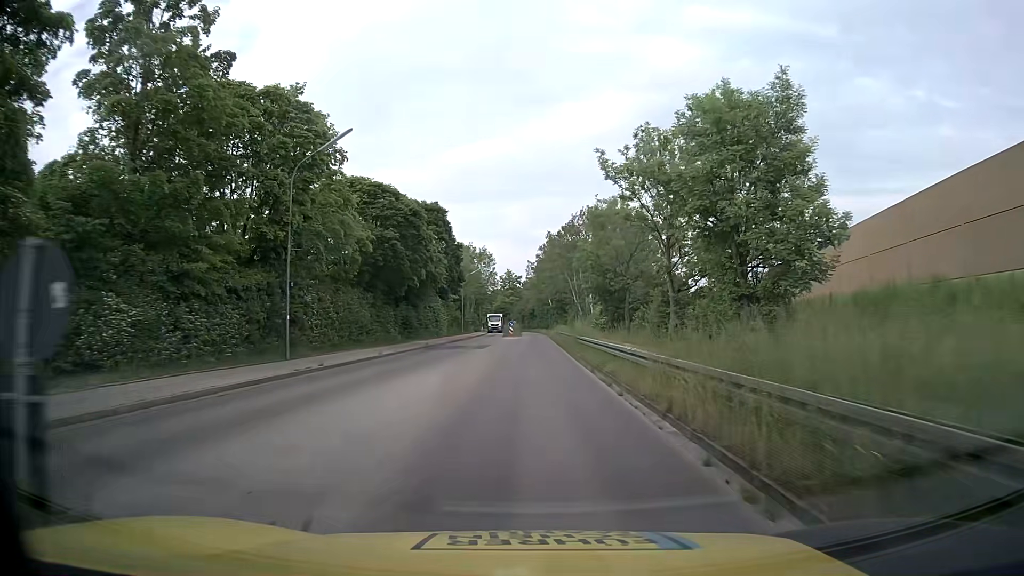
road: tertiary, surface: asphalt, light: Day
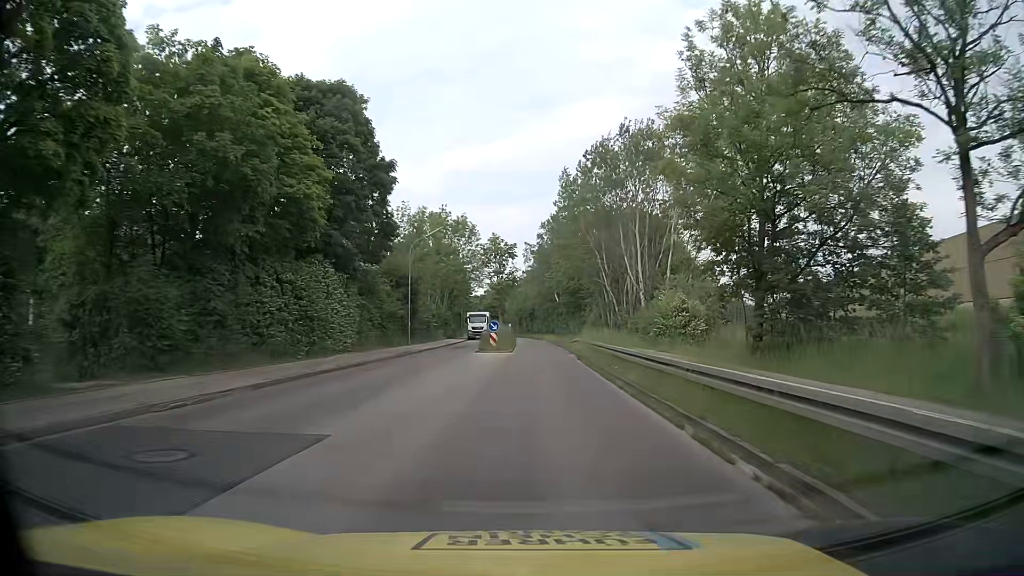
(-0.4, +37.3) m; -1°
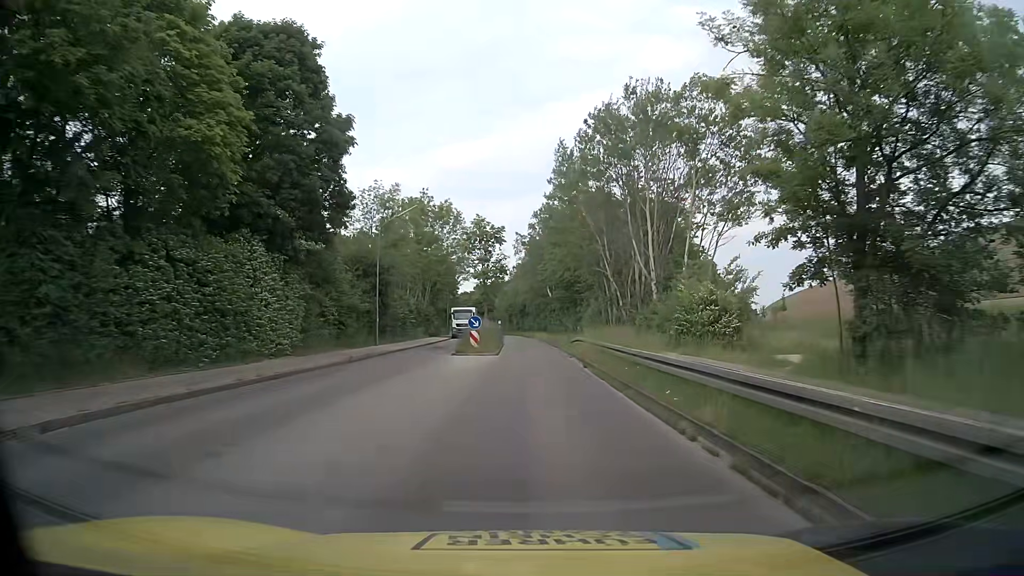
(+0.1, +7.4) m; +1°
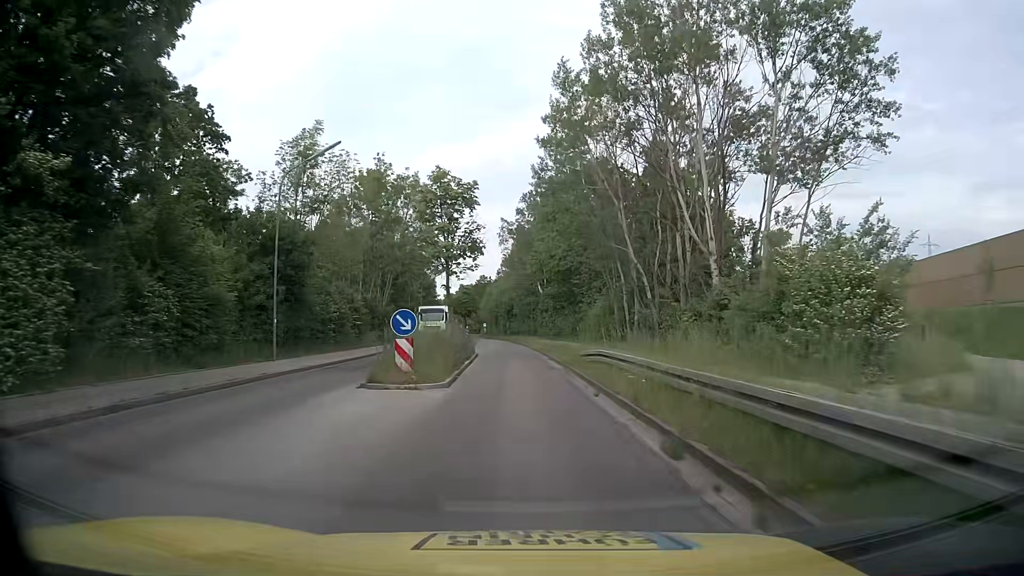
(+0.1, +14.9) m; +1°
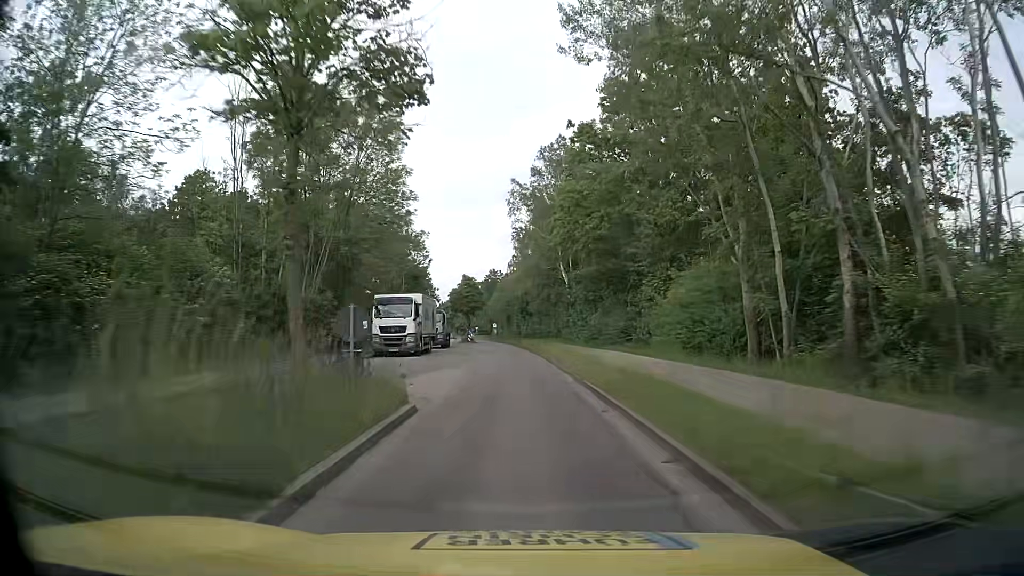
(-0.5, +22.3) m; -2°
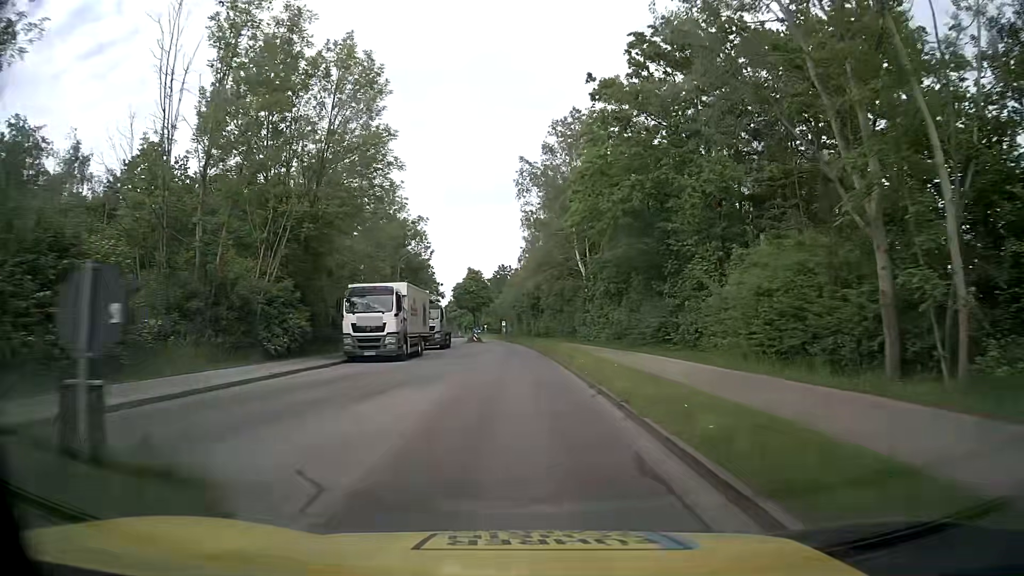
(-0.1, +7.5) m; -1°
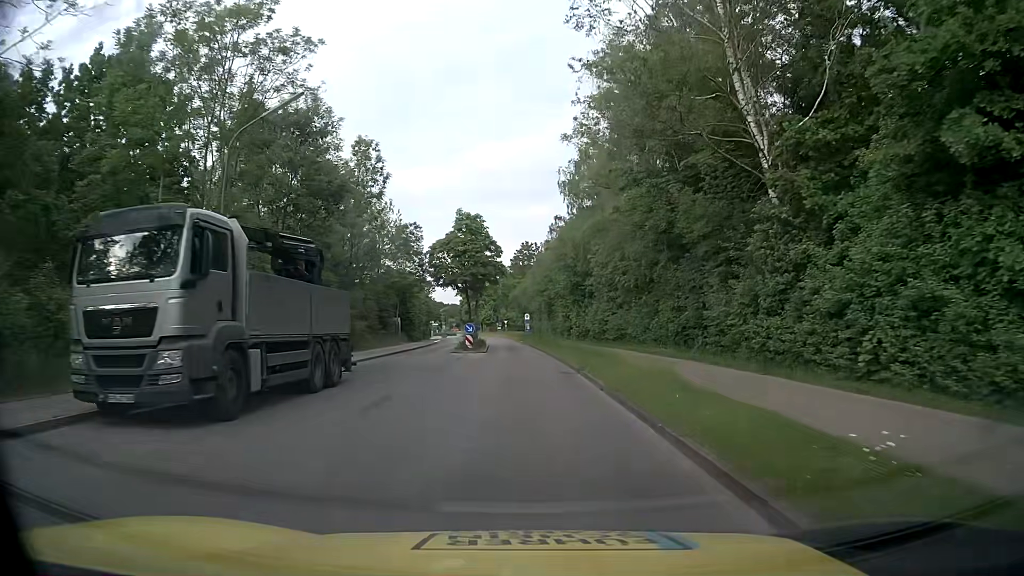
(-0.9, +37.3) m; -2°
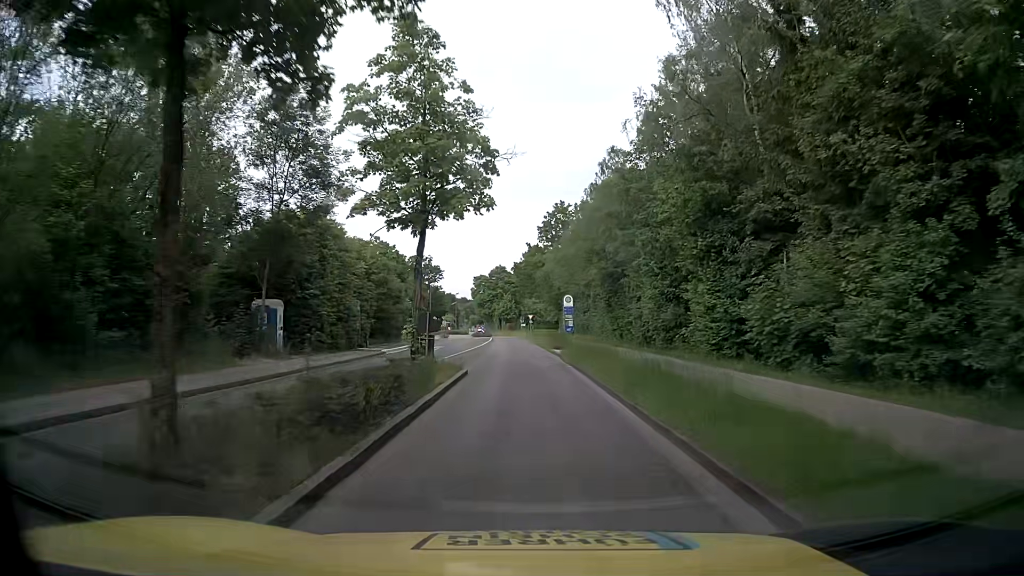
(-0.7, +37.5) m; -3°
(0, +10) (0, +20) (0, +30) (-1, +40) (-1, +50) (-1, +60) (-2, +70) (-2, +80) (-3, +90) (-3, +100) m
